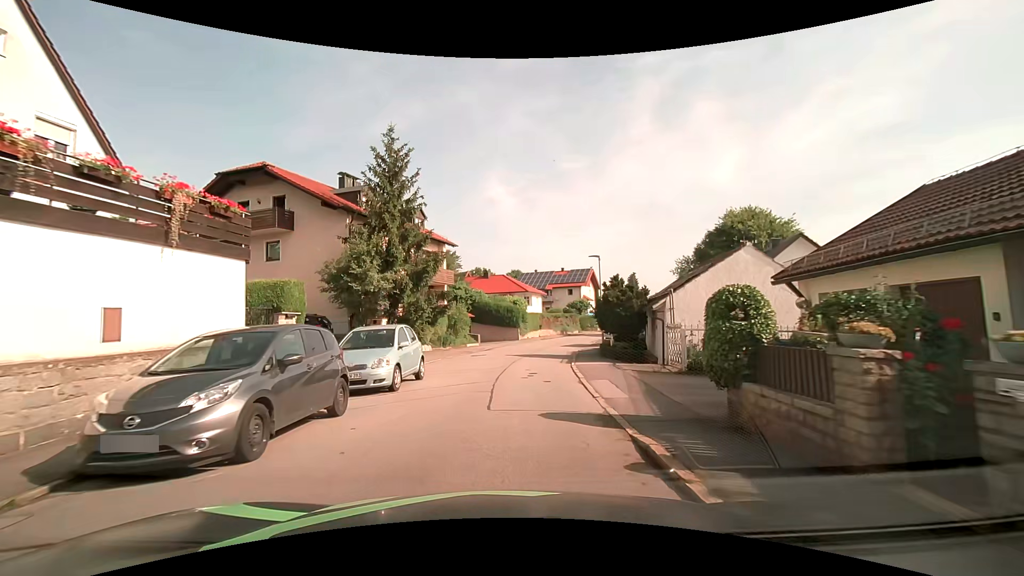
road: residential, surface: asphalt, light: Day
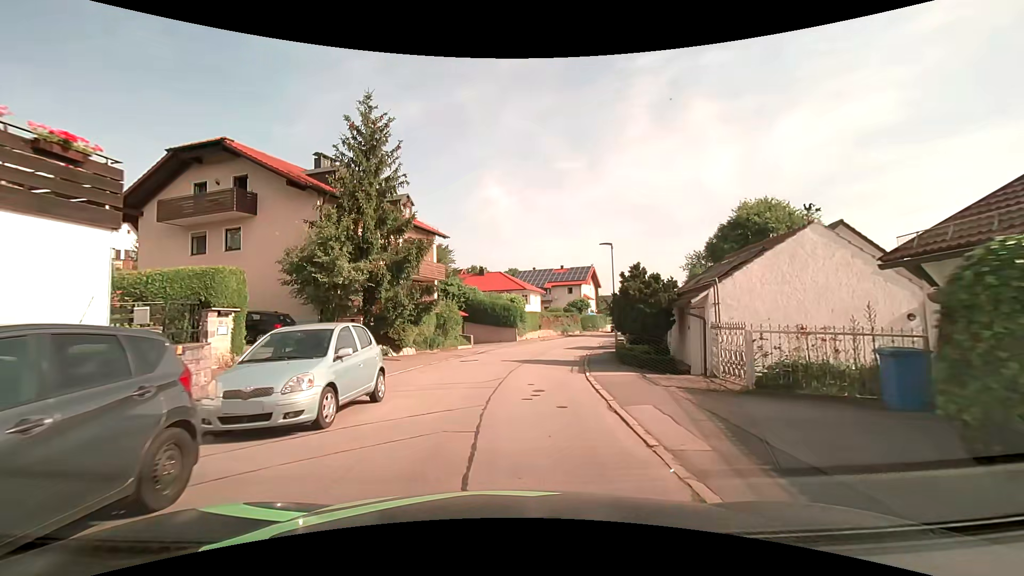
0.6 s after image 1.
(0.0, +4.1) m; 0°
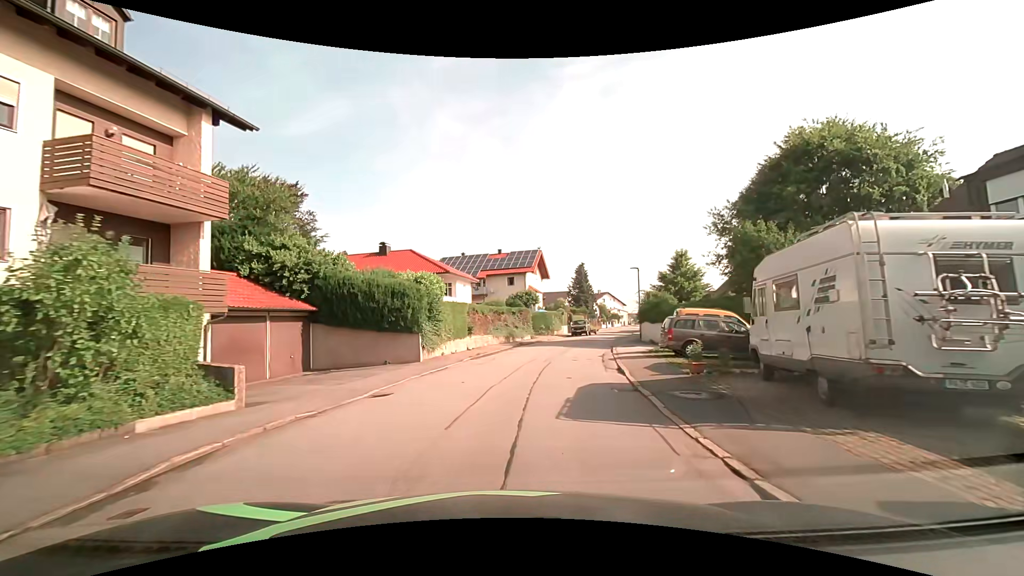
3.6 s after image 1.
(+1.3, +22.1) m; +8°
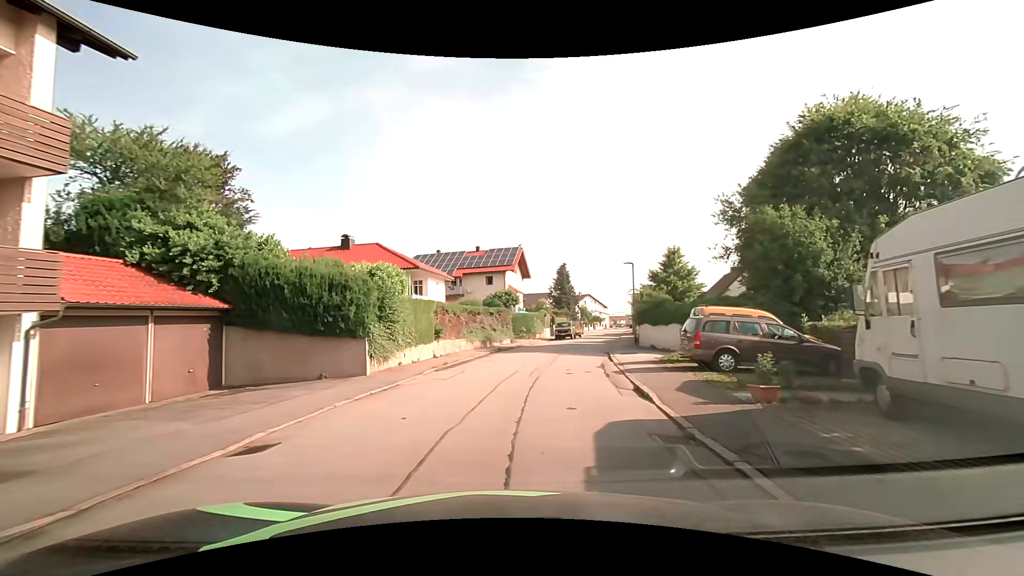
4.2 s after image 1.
(+0.1, +4.5) m; +2°
